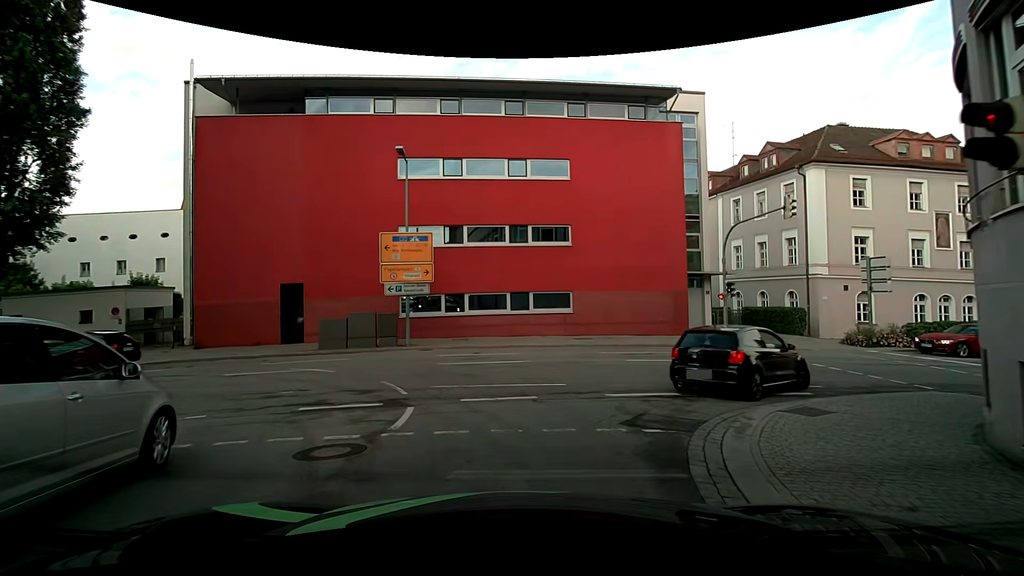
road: tertiary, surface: asphalt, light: Day
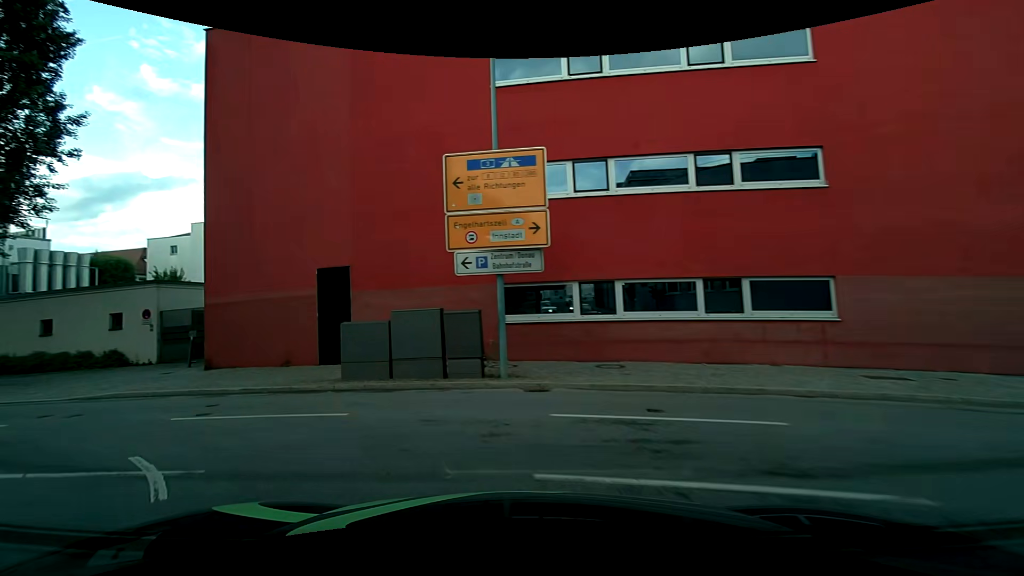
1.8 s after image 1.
(-0.5, +11.3) m; -14°
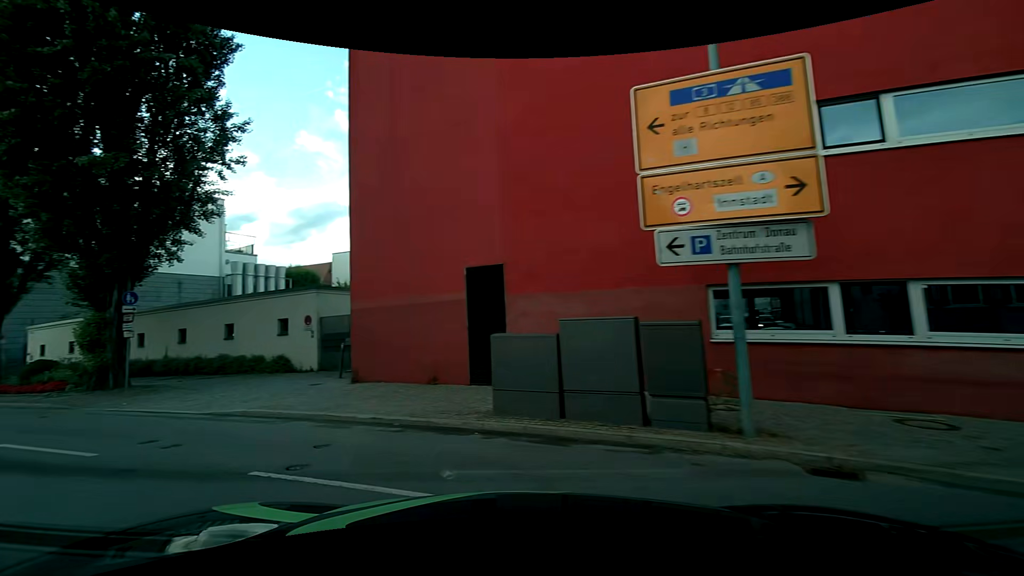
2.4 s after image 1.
(-0.6, +3.7) m; -19°
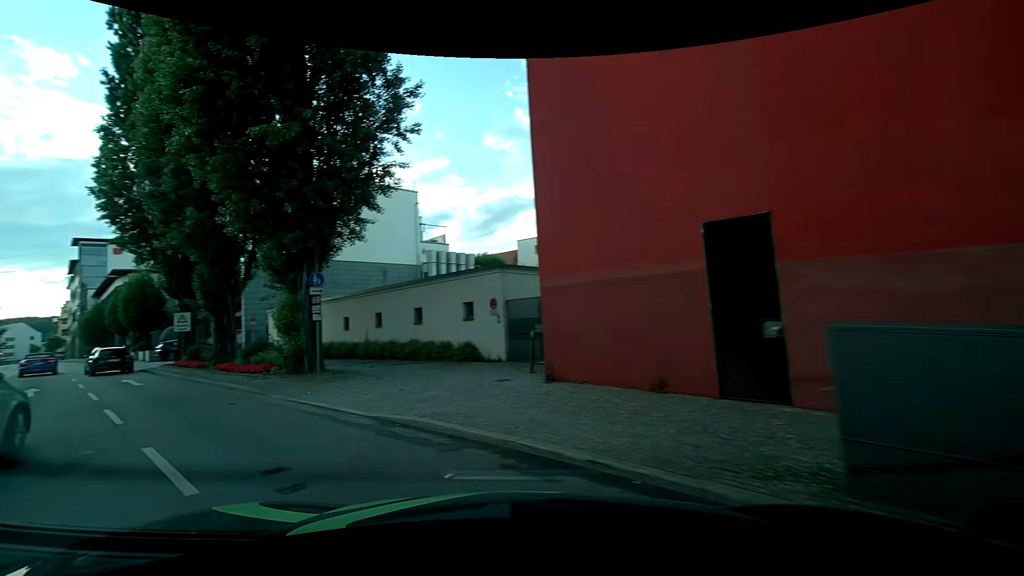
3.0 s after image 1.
(-0.6, +3.7) m; -21°
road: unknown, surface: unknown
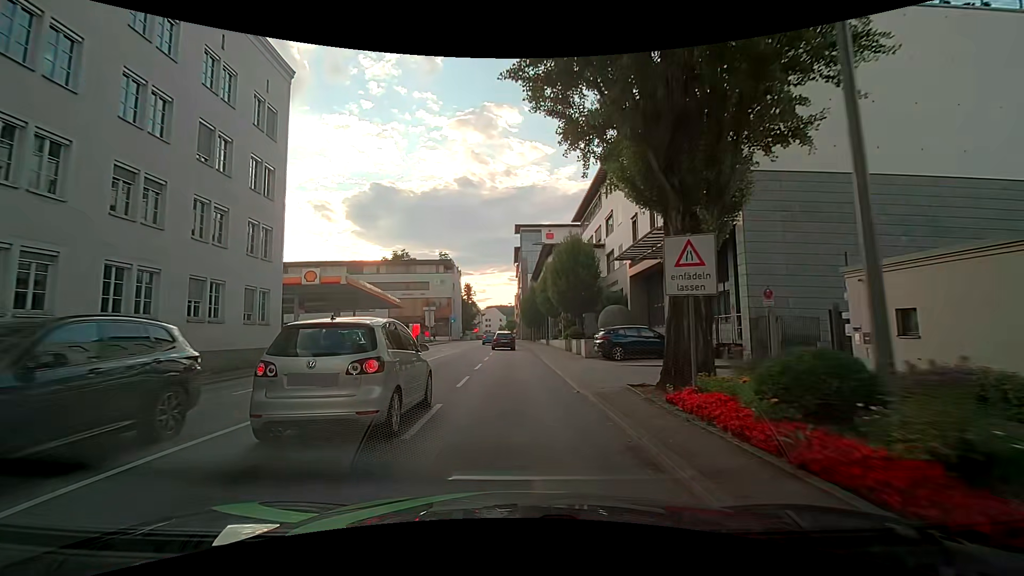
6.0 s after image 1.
(-13.3, +19.1) m; -43°
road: primary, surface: asphalt
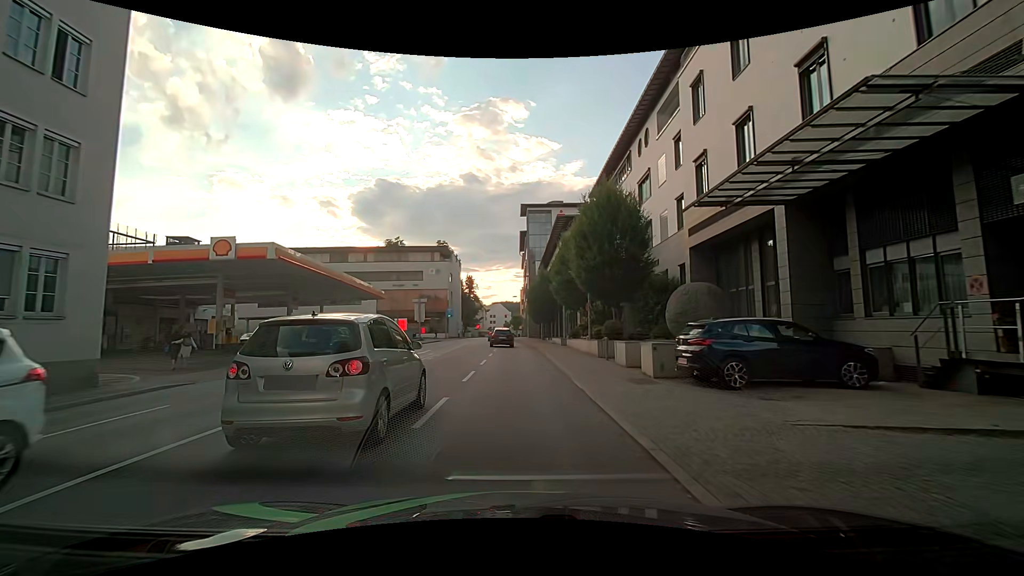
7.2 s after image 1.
(-0.2, +11.5) m; -1°
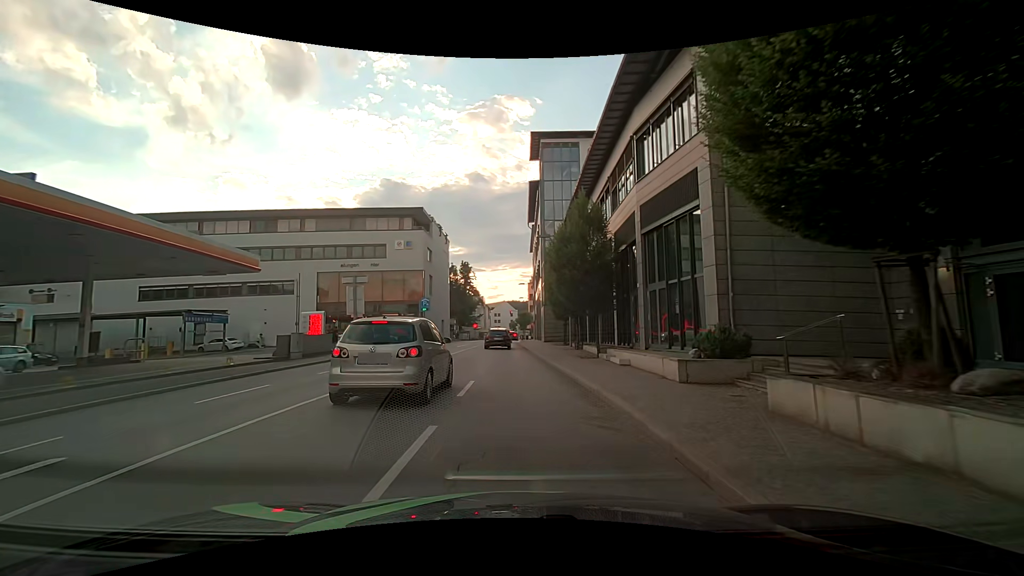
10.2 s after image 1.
(0.0, +26.9) m; 0°
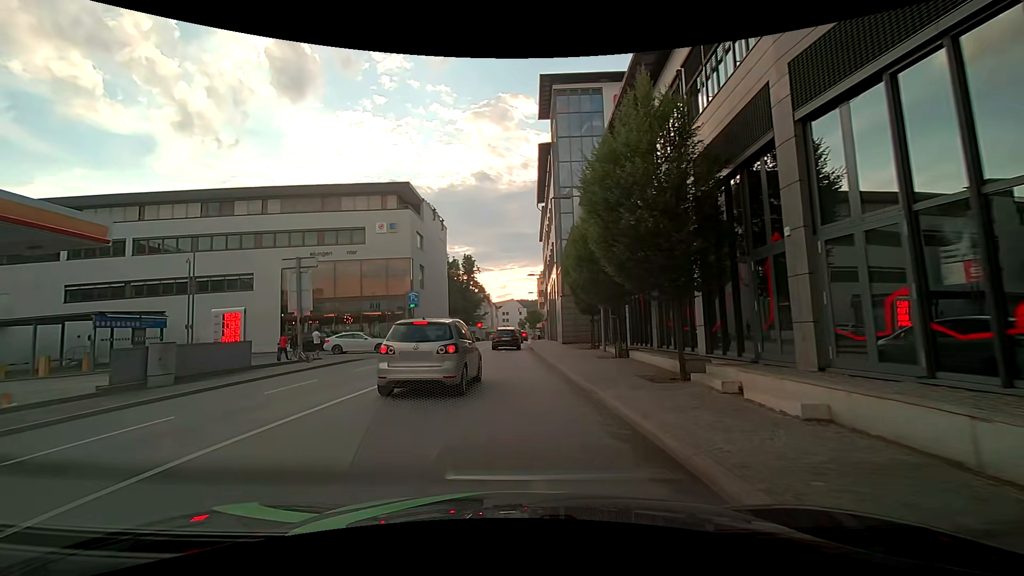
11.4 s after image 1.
(-0.1, +10.3) m; -1°
